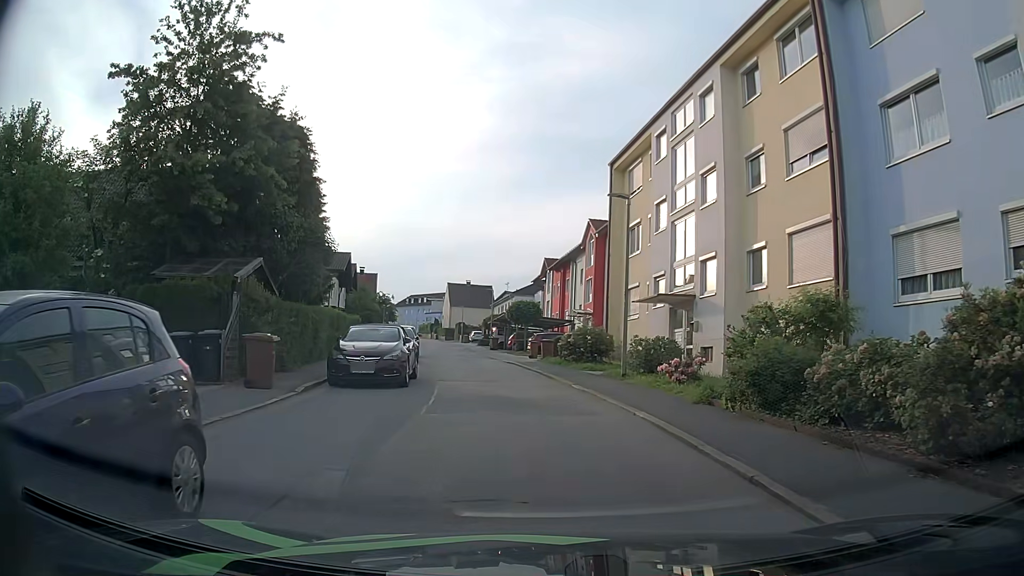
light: Day
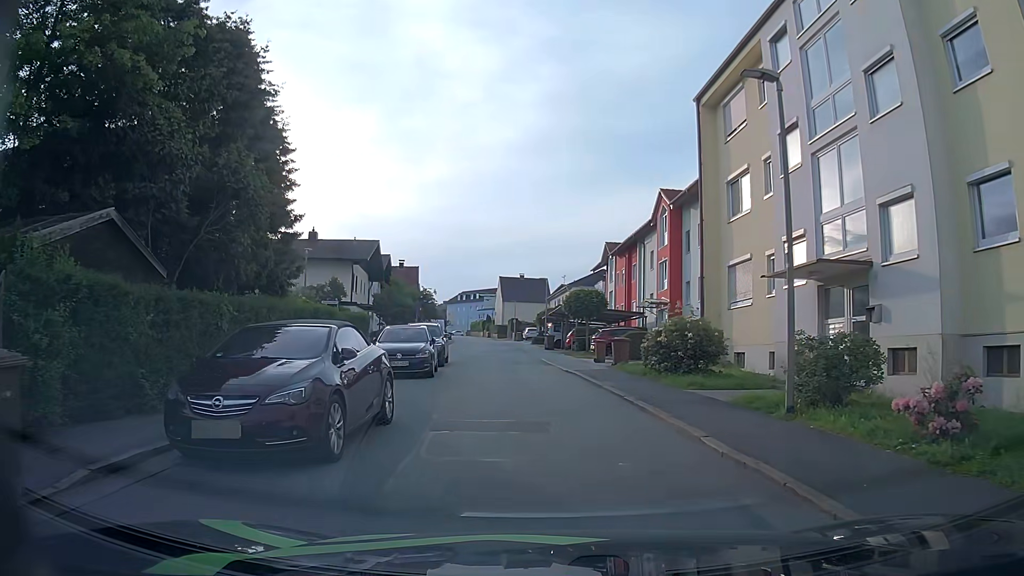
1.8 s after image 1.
(-0.7, +8.8) m; -6°
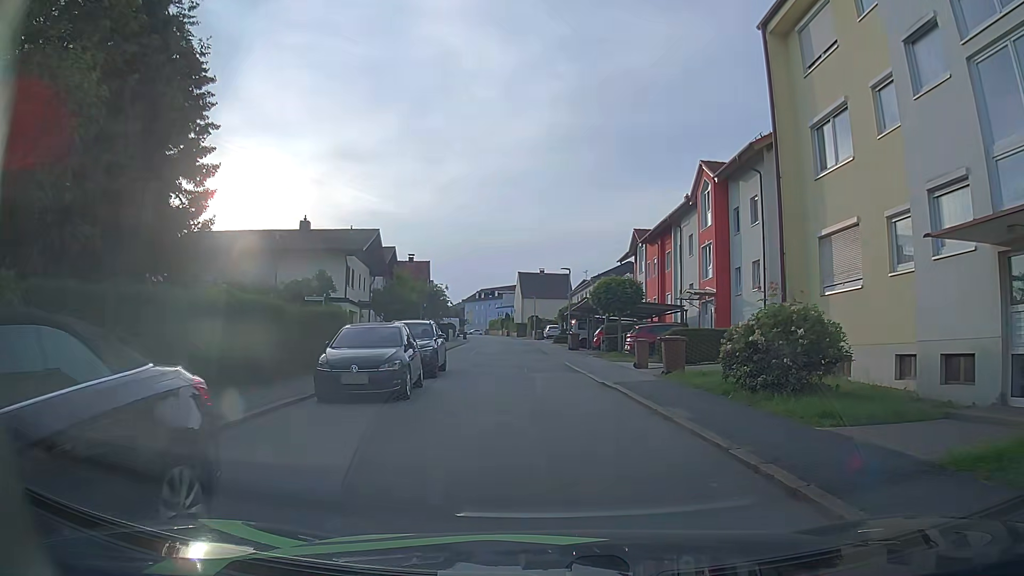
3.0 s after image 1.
(-0.2, +6.1) m; -3°
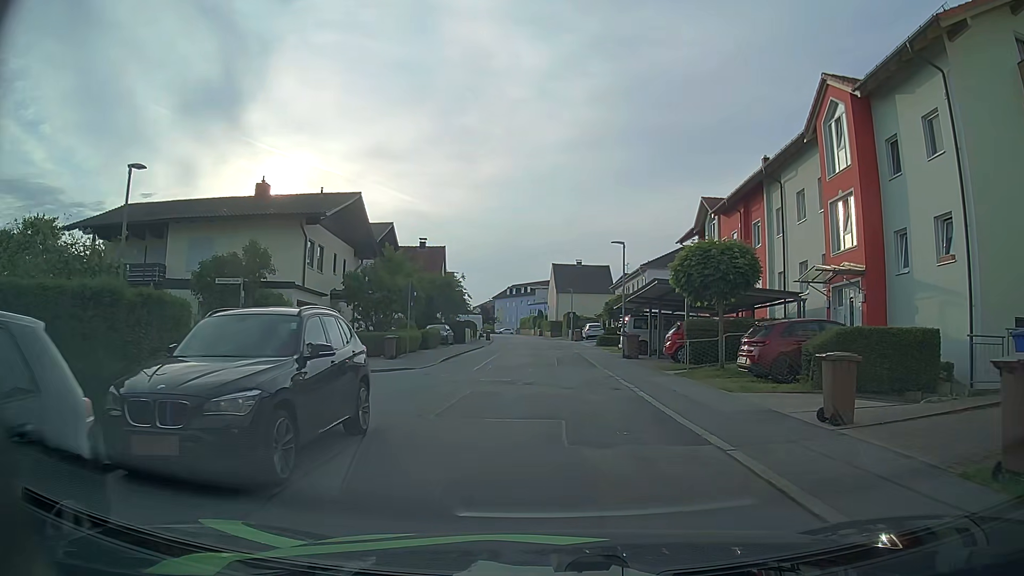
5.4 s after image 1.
(-0.2, +12.8) m; -2°
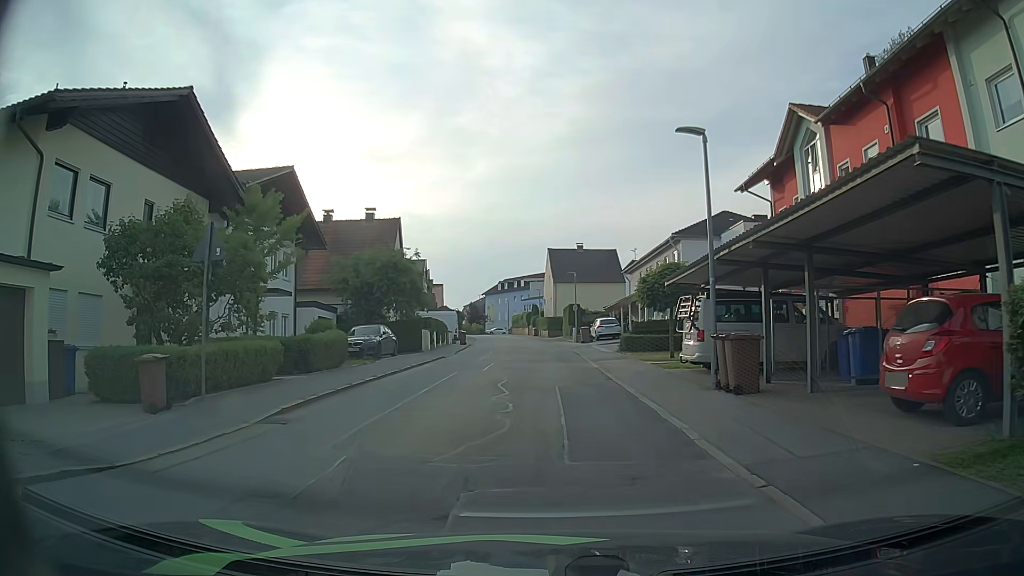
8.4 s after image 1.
(+0.2, +17.1) m; 0°
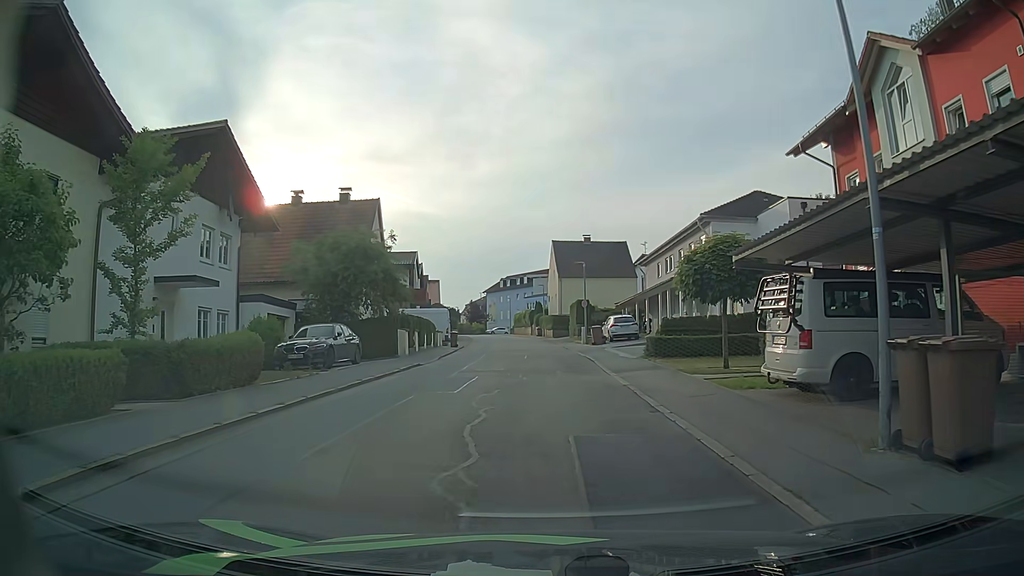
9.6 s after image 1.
(+0.1, +6.8) m; +1°
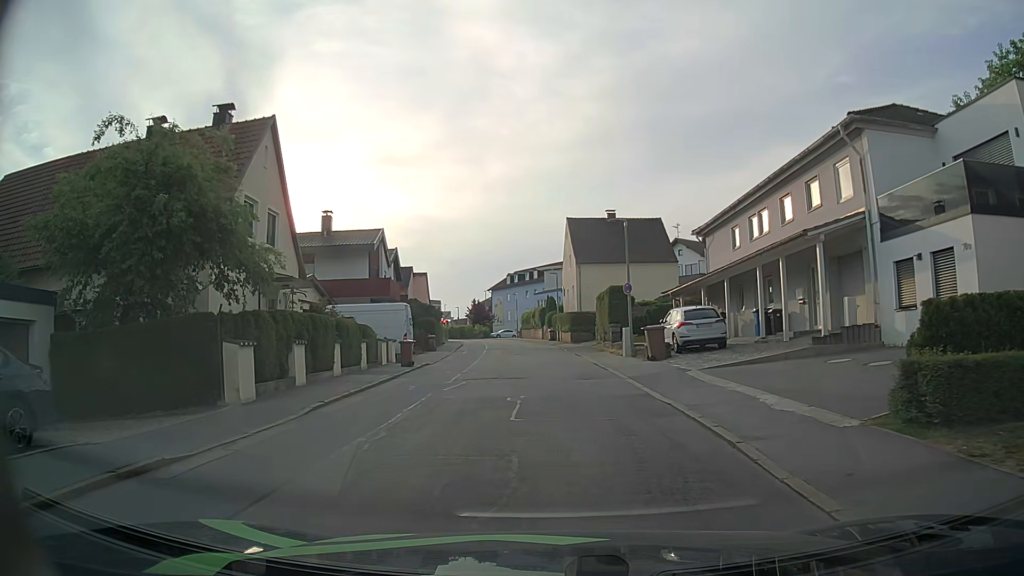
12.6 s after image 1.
(-0.2, +17.1) m; -1°
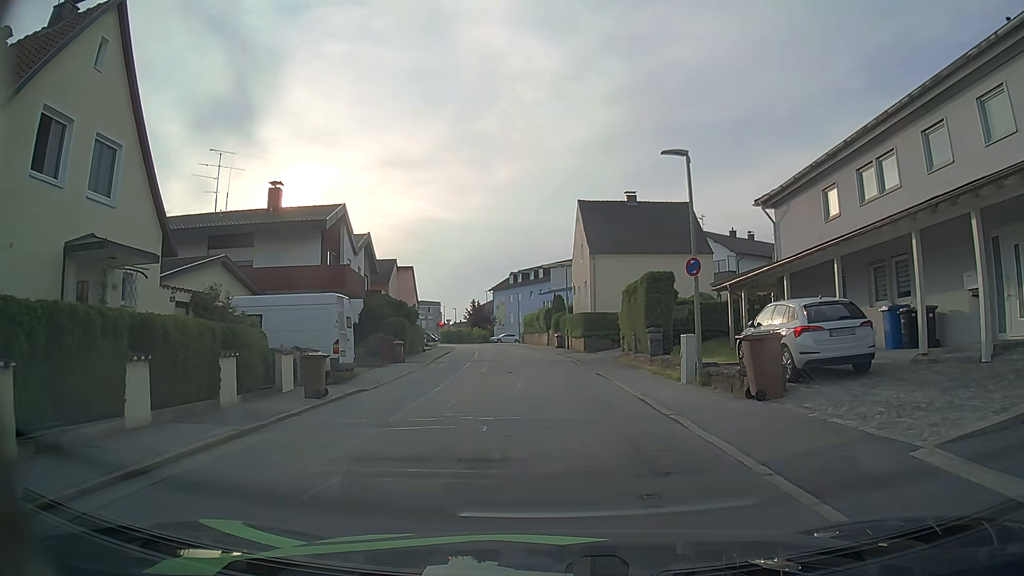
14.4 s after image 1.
(-0.2, +10.2) m; -1°
